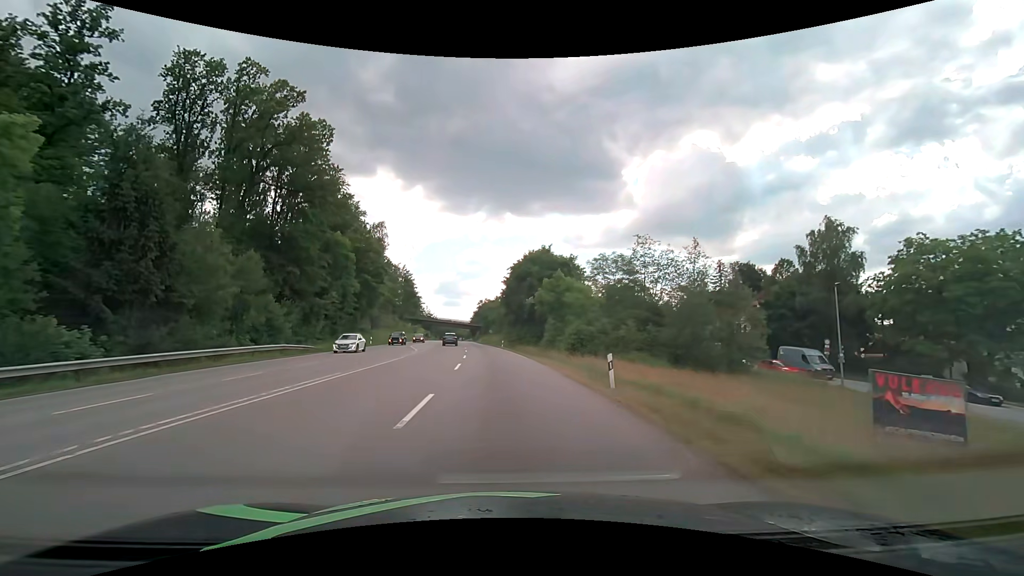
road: secondary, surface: asphalt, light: Day
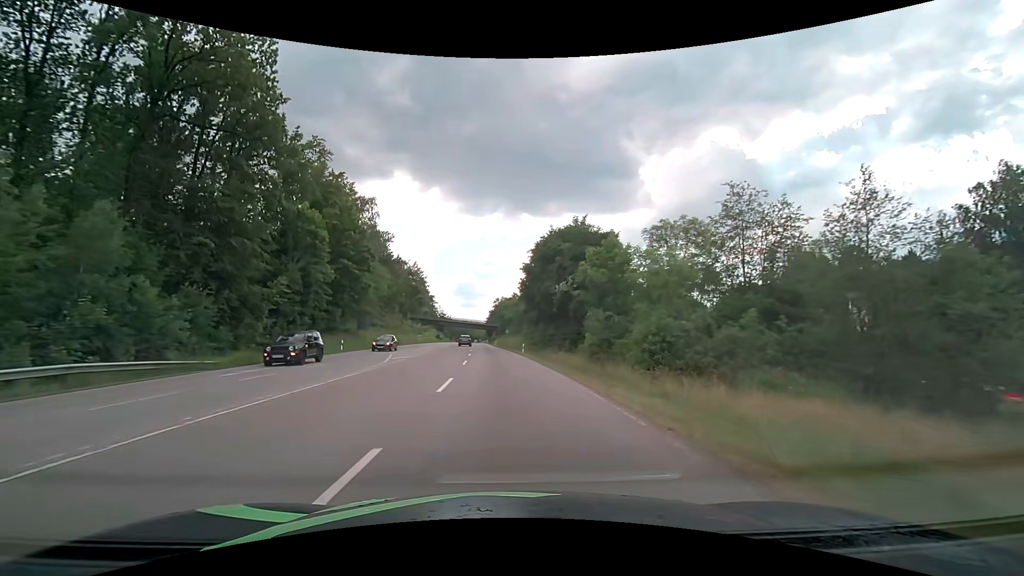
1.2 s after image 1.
(-0.4, +18.0) m; -2°
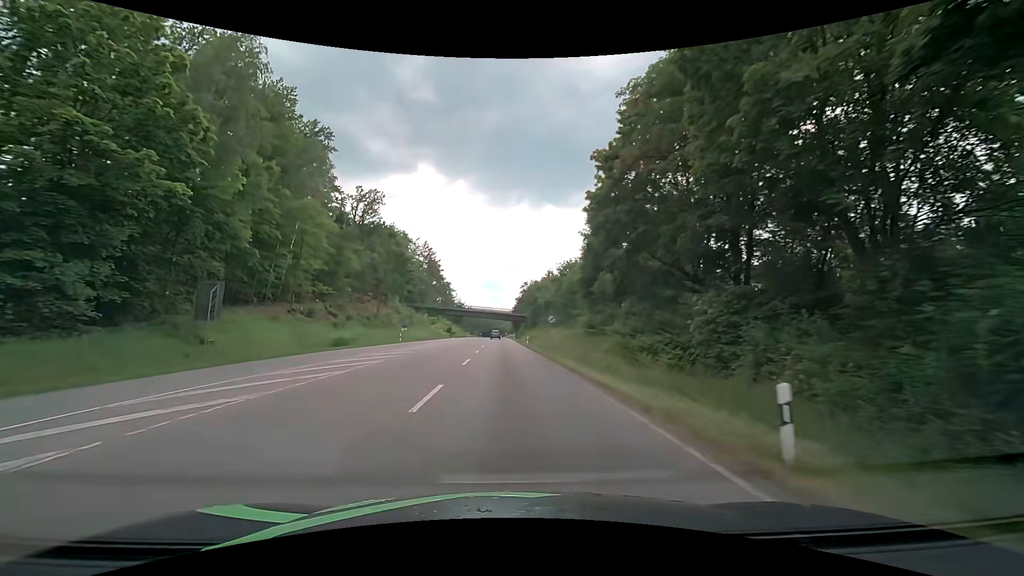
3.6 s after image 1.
(-1.3, +40.1) m; -3°
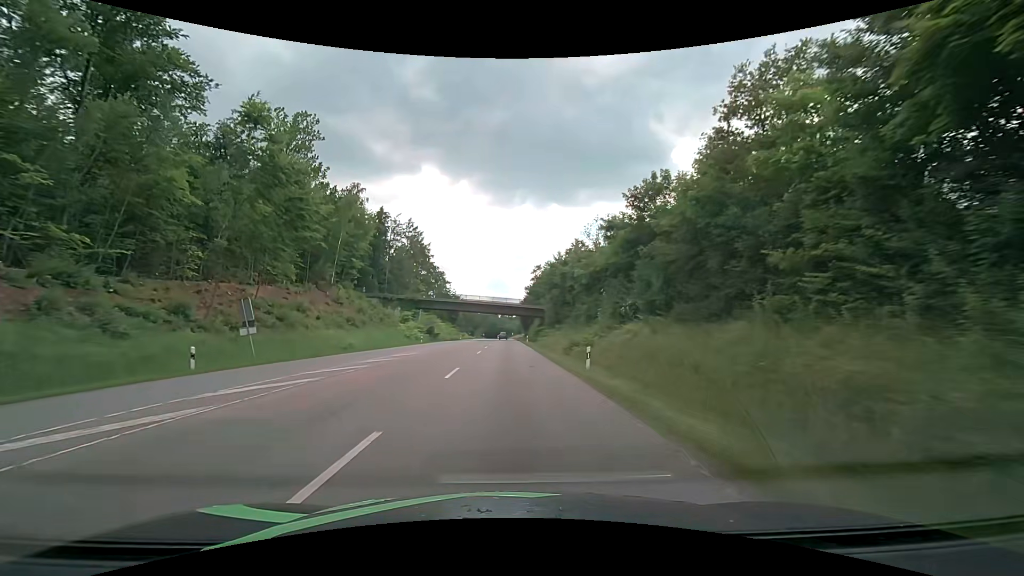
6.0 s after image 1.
(-0.1, +40.5) m; 0°
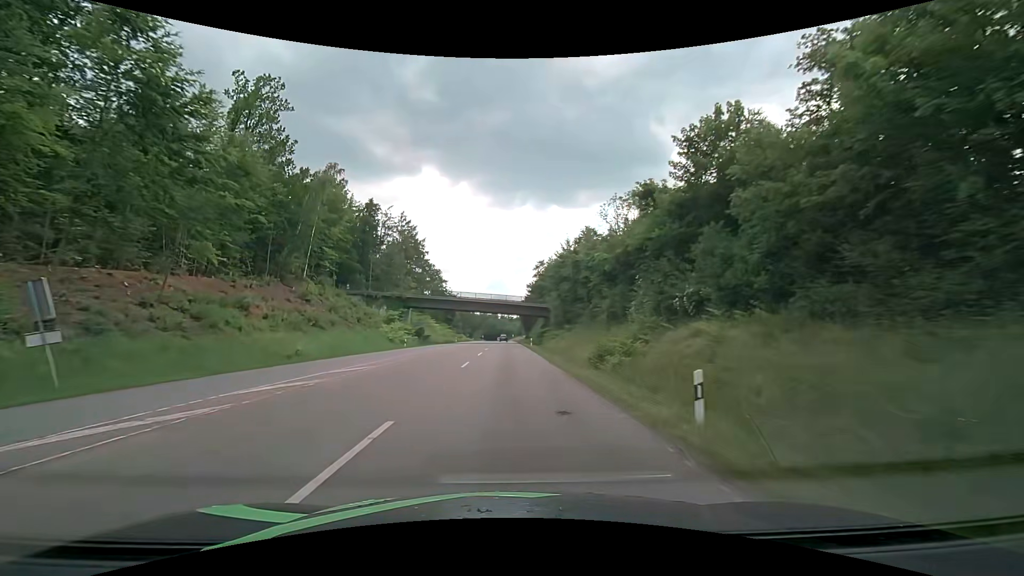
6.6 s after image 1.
(0.0, +10.8) m; +1°
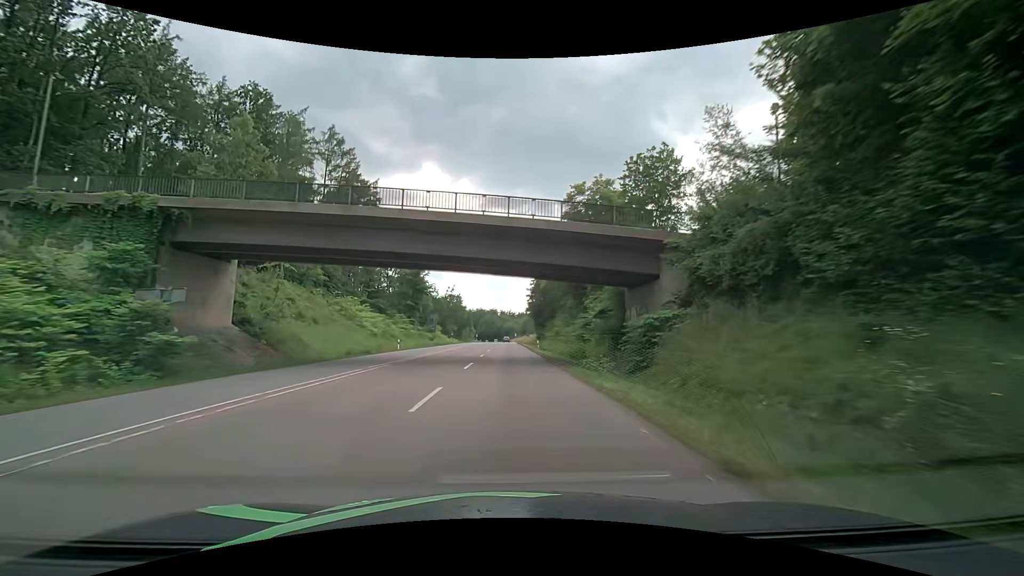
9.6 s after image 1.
(-0.5, +58.1) m; 0°
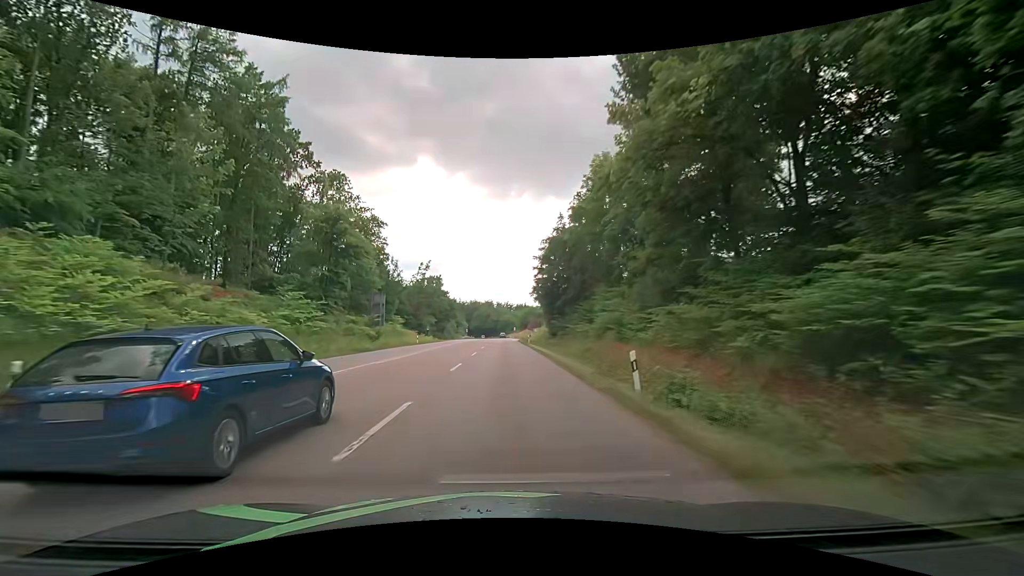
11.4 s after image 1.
(+0.1, +38.3) m; 0°
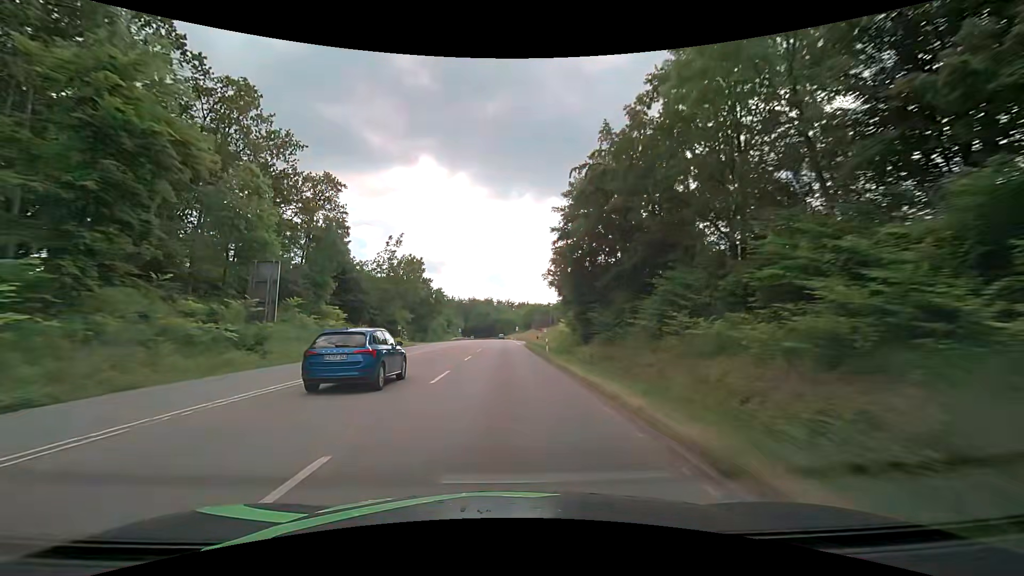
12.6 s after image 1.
(-0.1, +26.9) m; 0°
(0, +10) (0, +20) (0, +30) (0, +40) (0, +50) (0, +60) (0, +70) (-1, +80) (-1, +90) (-1, +100) m
